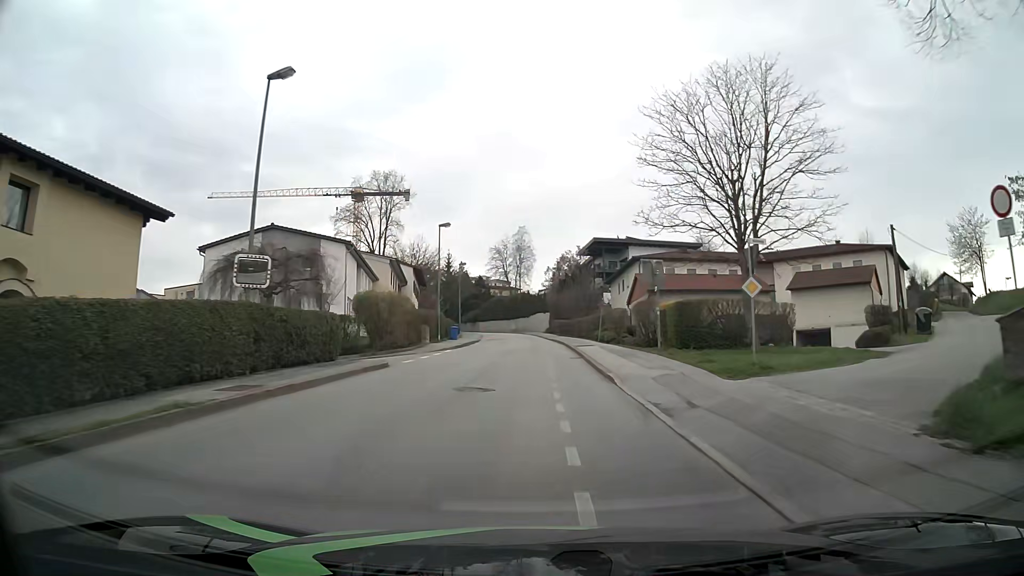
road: residential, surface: asphalt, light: Day
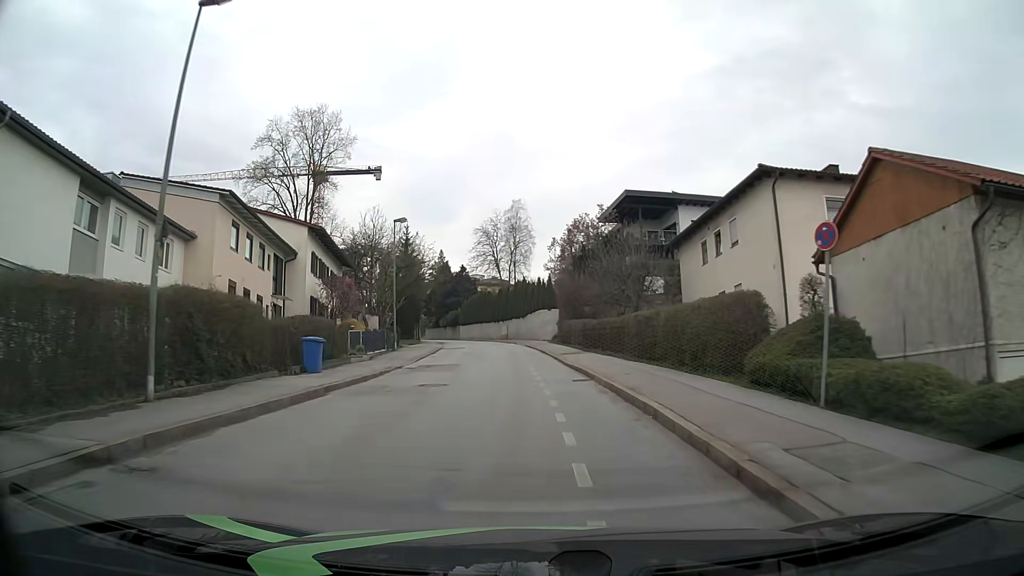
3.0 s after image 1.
(+0.3, +34.8) m; 0°
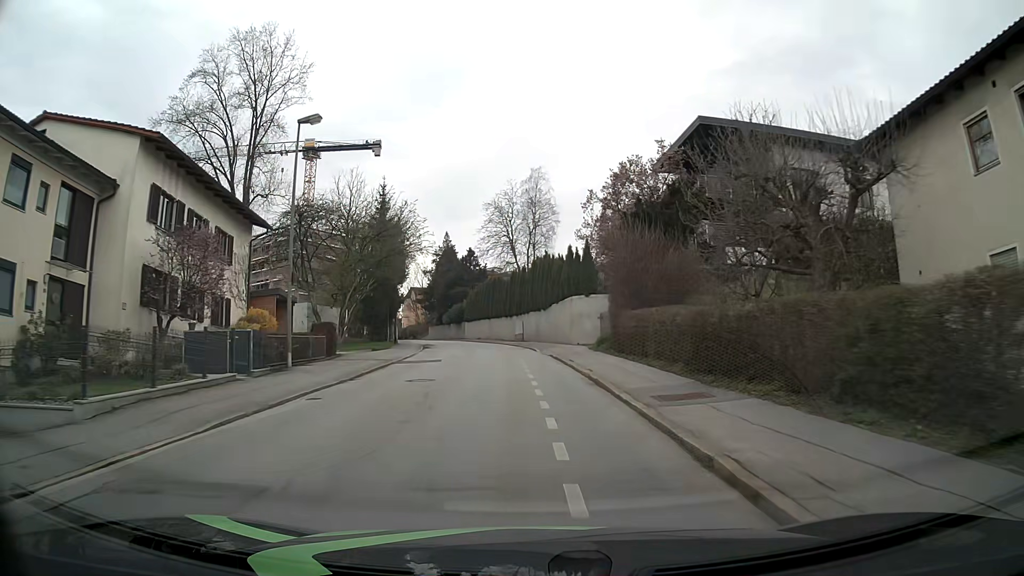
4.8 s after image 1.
(-0.5, +20.9) m; -2°
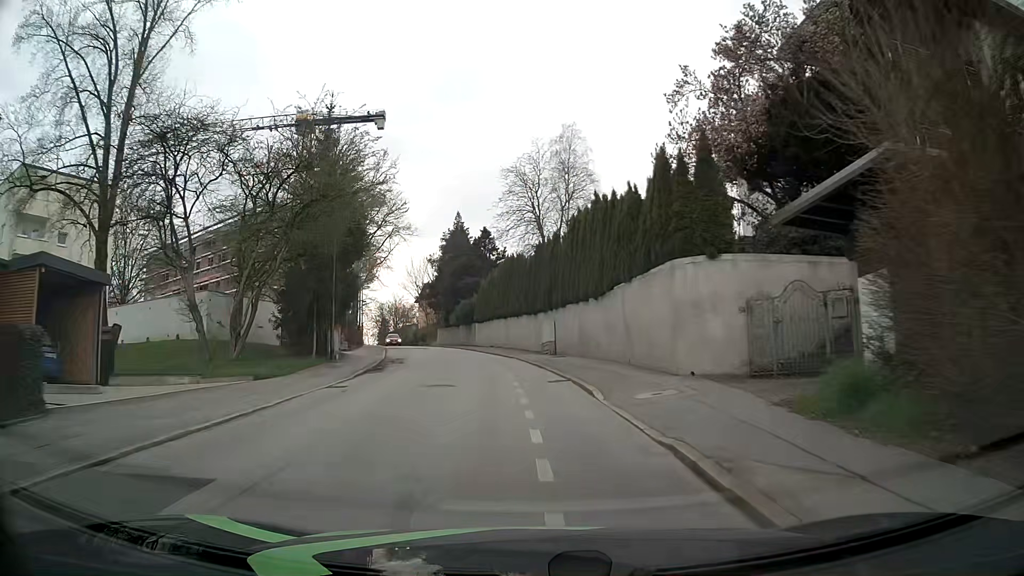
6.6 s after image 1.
(-0.4, +20.9) m; -2°
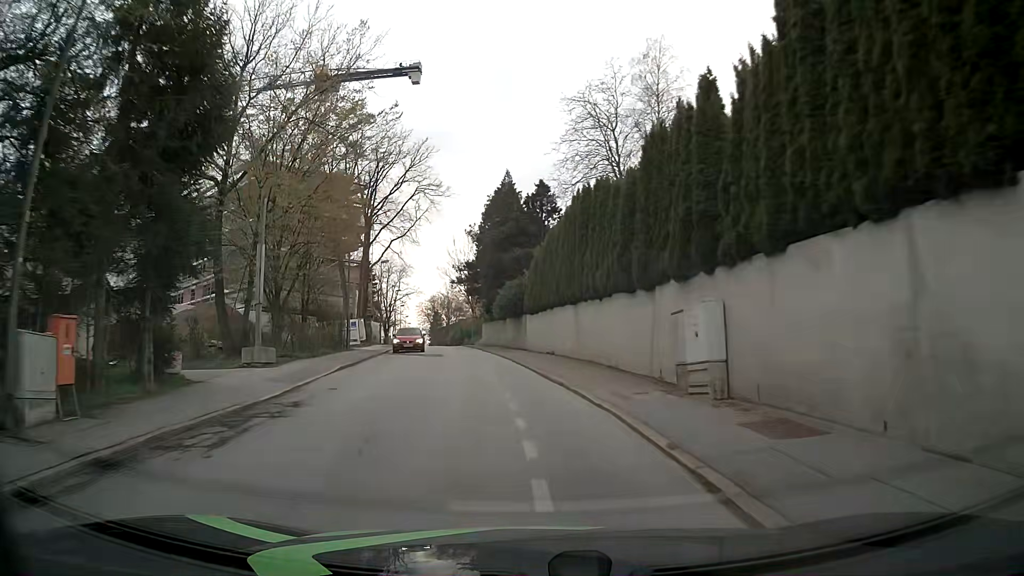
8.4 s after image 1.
(-1.0, +21.0) m; -6°
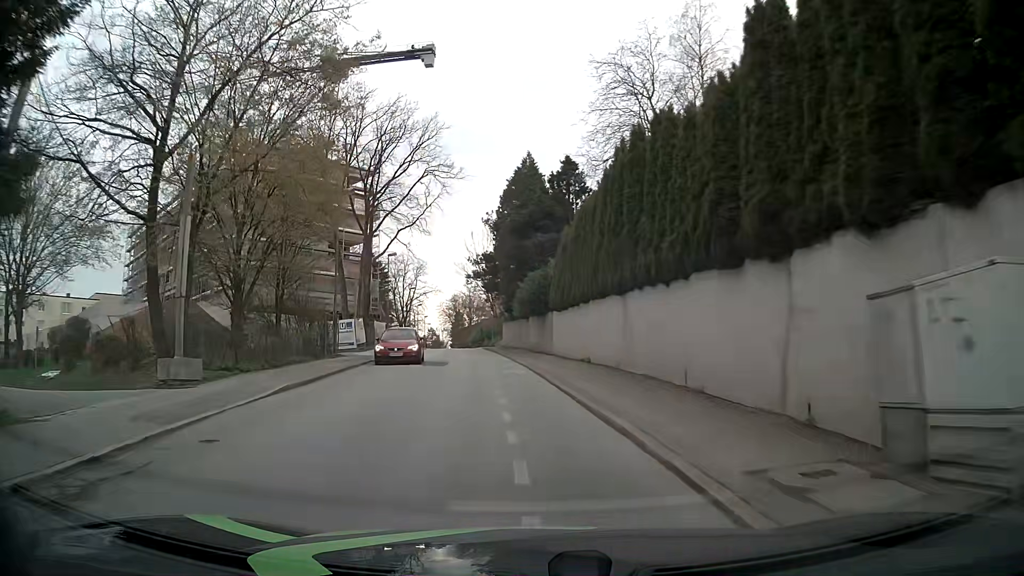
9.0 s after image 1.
(-0.1, +7.1) m; -2°
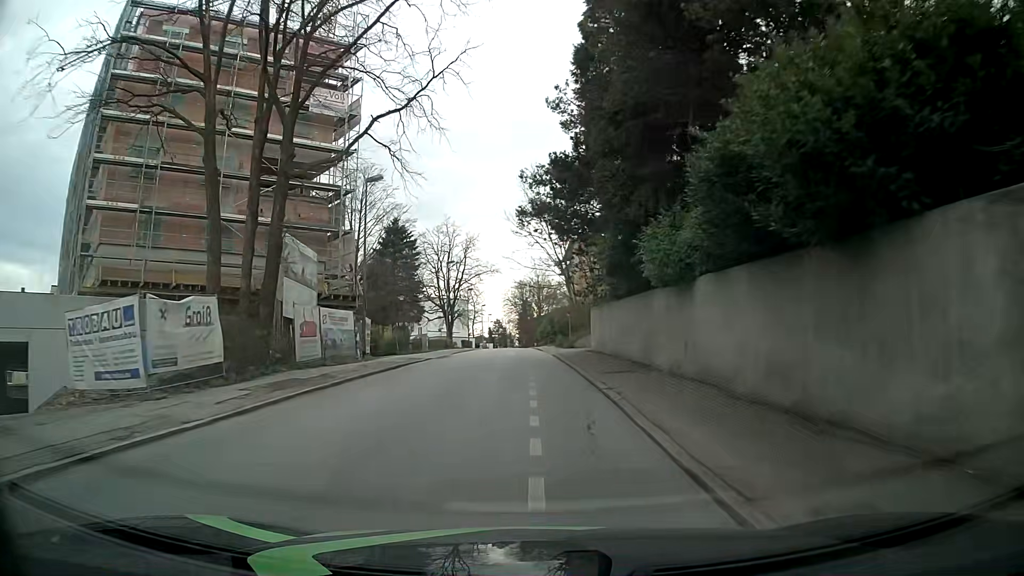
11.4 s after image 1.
(-2.1, +28.8) m; -6°
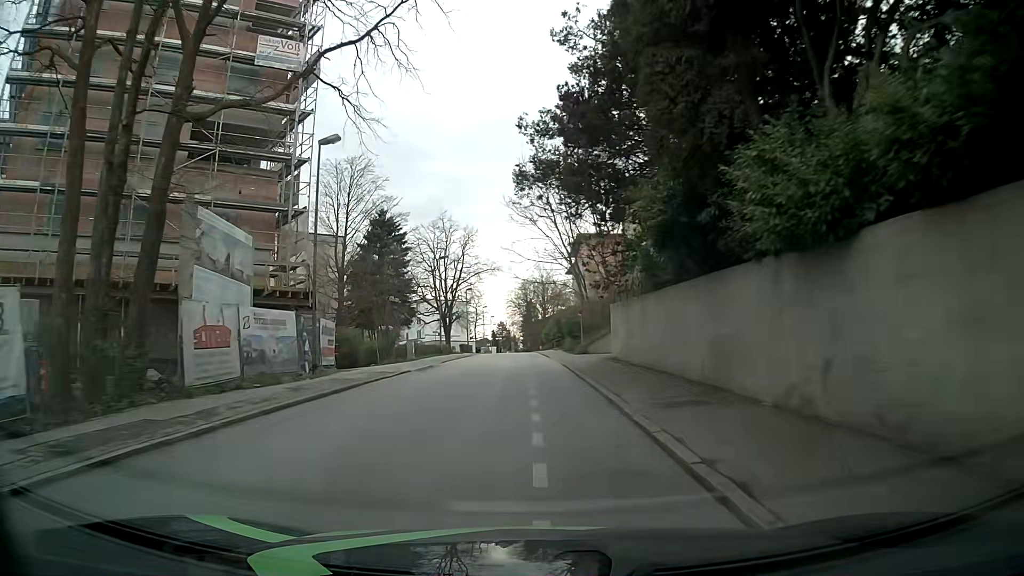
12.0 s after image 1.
(-0.1, +7.3) m; -1°
(0, +10) (0, +20) (0, +30) (0, +40) (0, +50) (-1, +60) (-1, +70) (-1, +80) (-1, +90) (-1, +100) m
